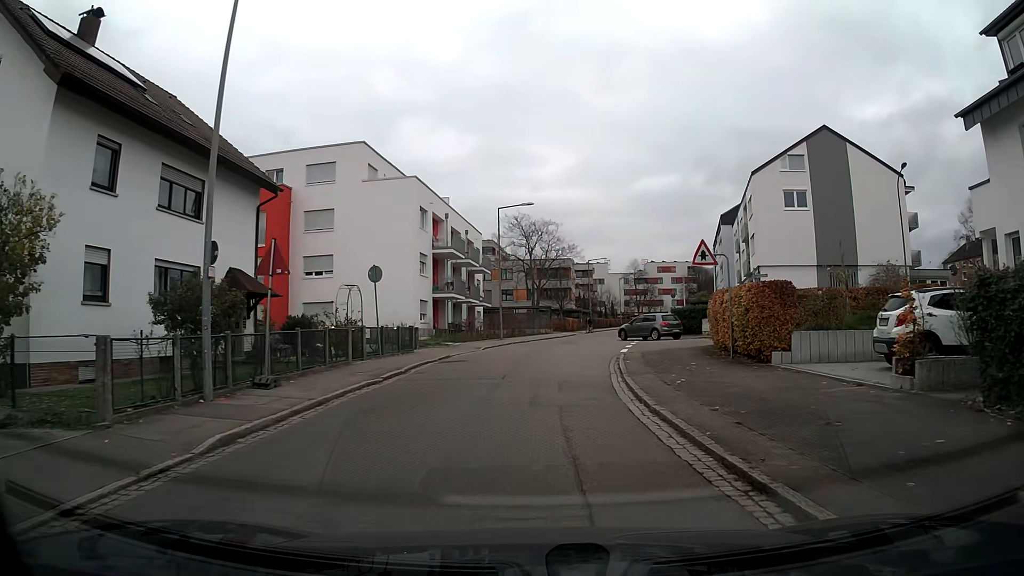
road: residential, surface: asphalt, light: Day
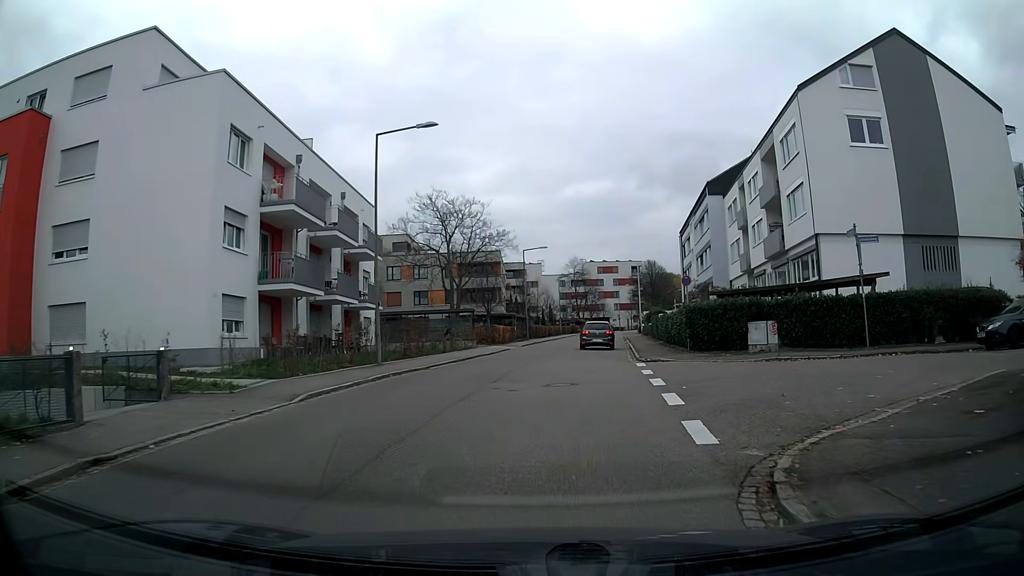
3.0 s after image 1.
(+1.1, +19.7) m; +7°
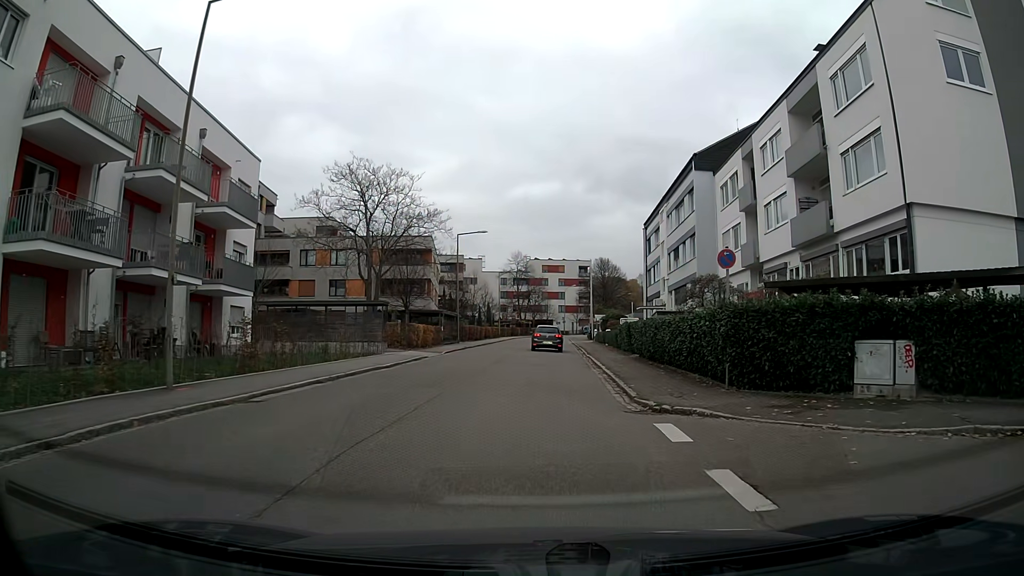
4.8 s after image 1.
(+0.4, +11.5) m; +4°
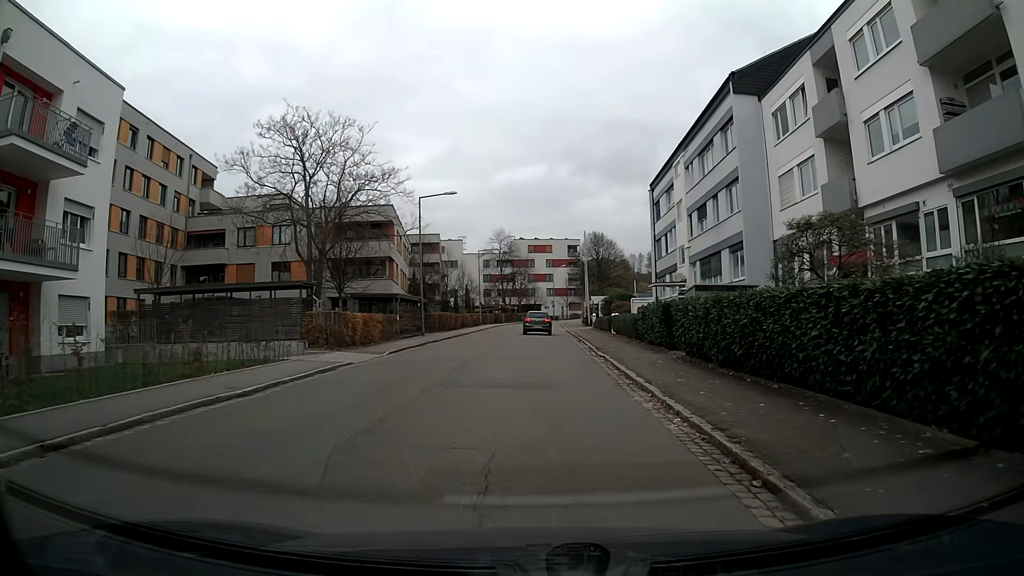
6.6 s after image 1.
(+0.2, +11.7) m; +1°
(0, +10) (0, +20) (0, +30) (+1, +40) (+1, +50) (+1, +60) (+1, +70) (+1, +80) (+3, +90) (+5, +100) m
